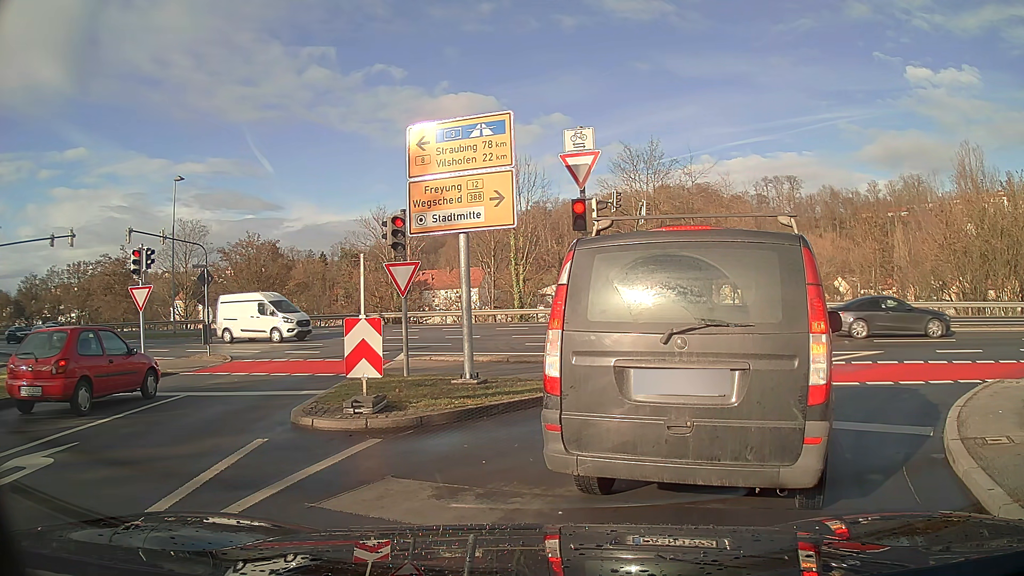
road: residential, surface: asphalt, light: Day
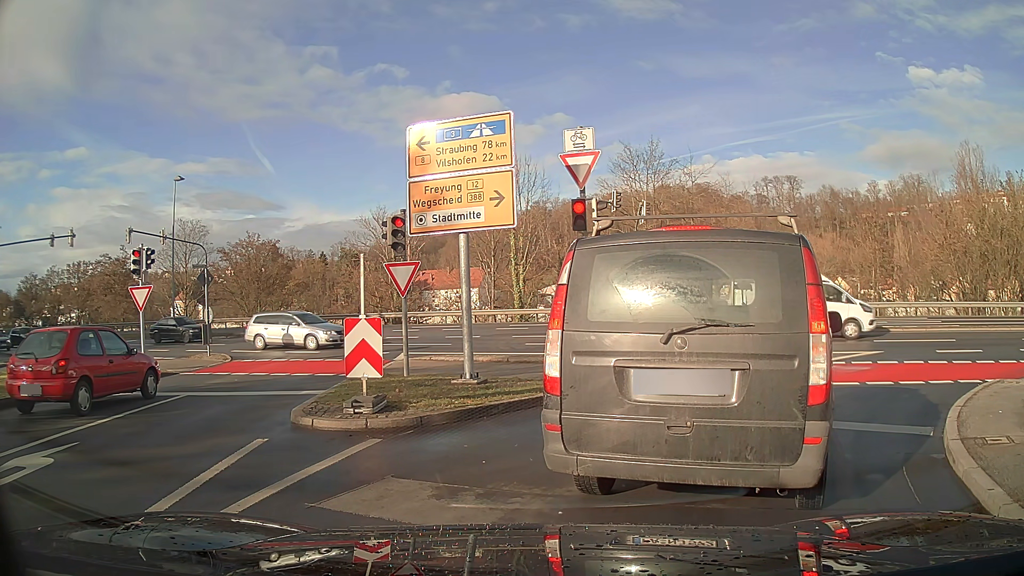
(0.0, 0.0) m; 0°
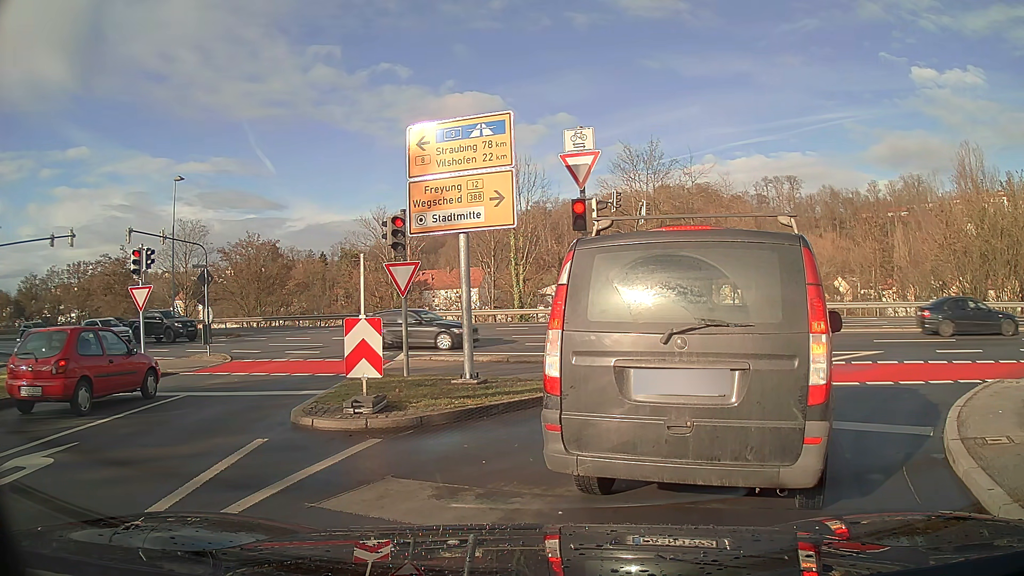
(0.0, 0.0) m; 0°
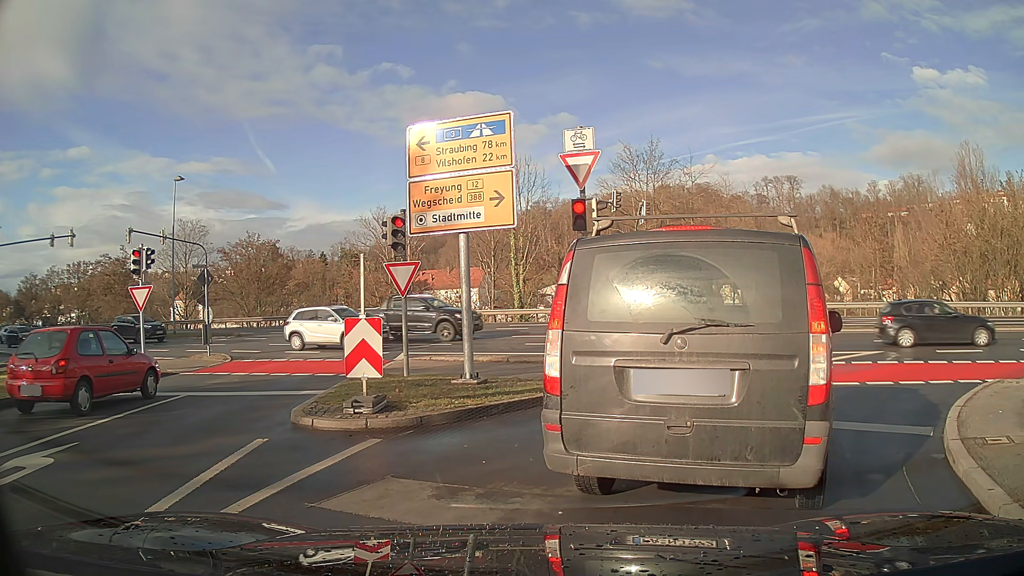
(0.0, 0.0) m; 0°
(+3, +9) (+11, +15) (+21, +15) (+30, +12) (+39, +8) (+49, +4) (+58, +1) (+68, -2) (+77, -5) (+87, -9) m
